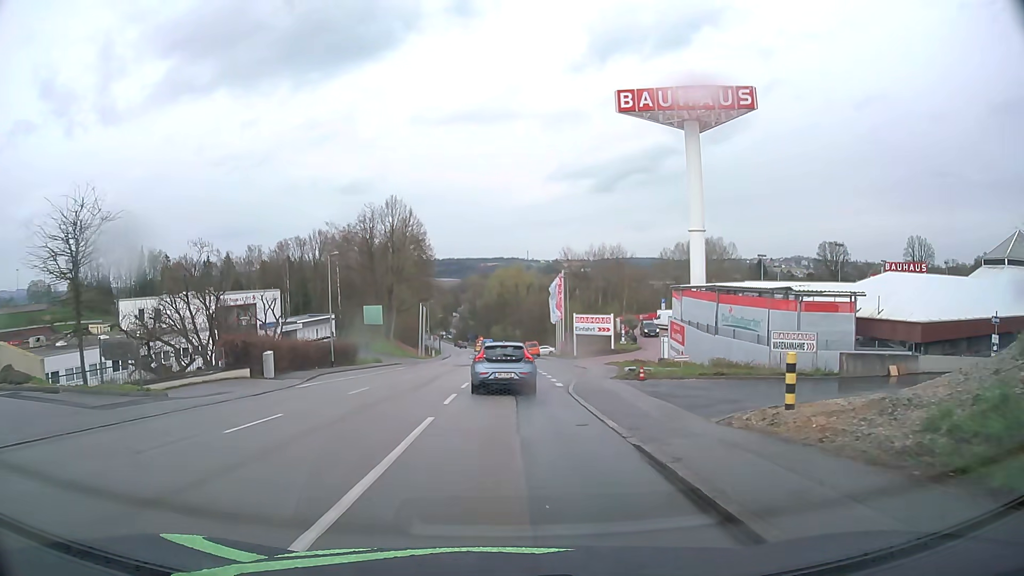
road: tertiary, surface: asphalt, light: Day
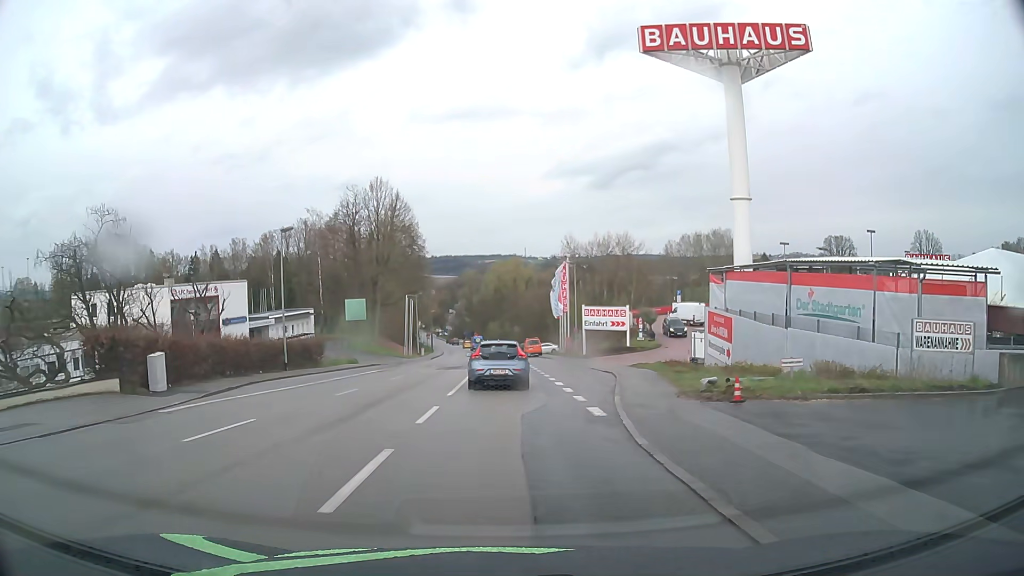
(0.0, +10.3) m; 0°
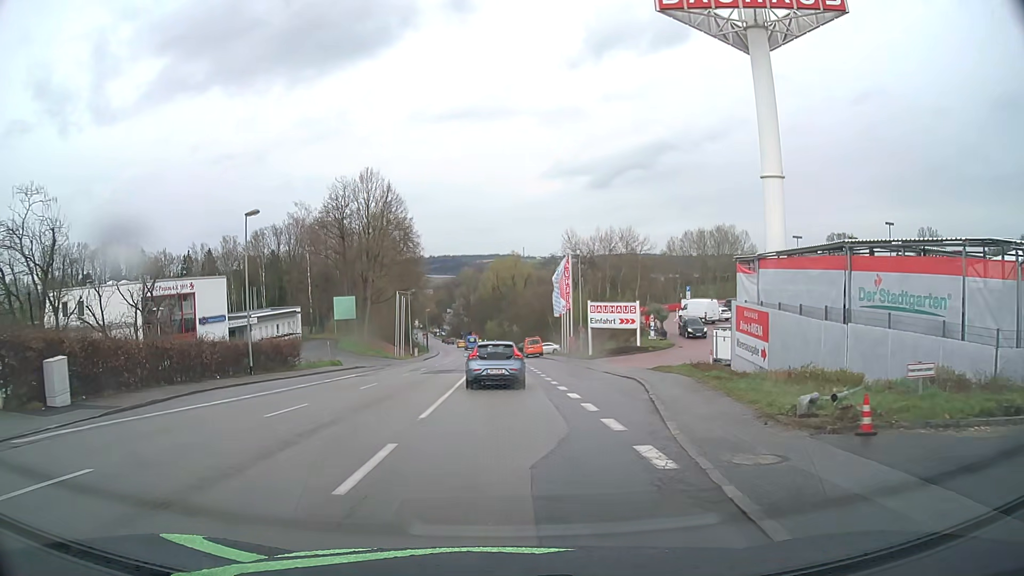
(0.0, +5.4) m; 0°
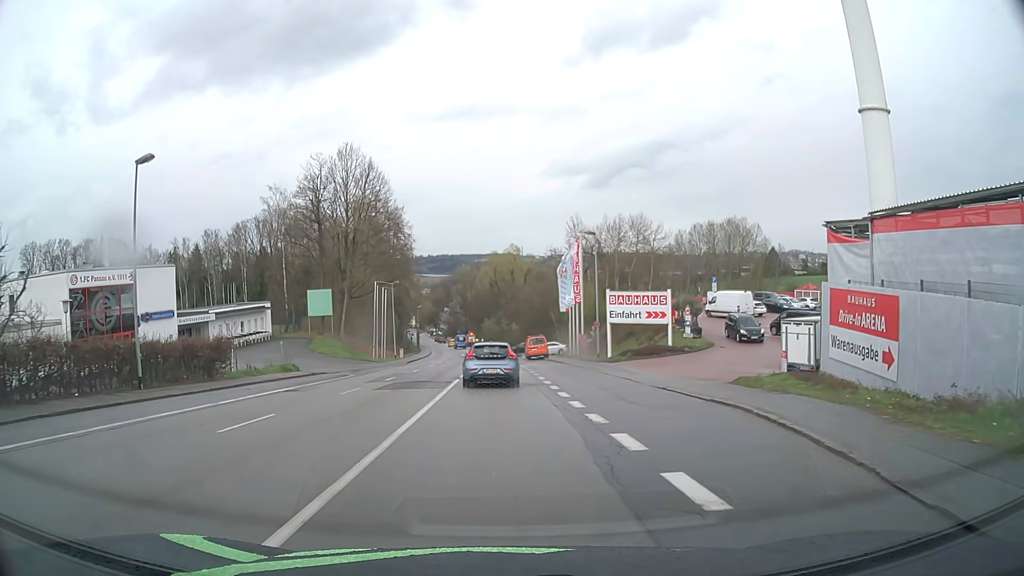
(0.0, +11.2) m; 0°
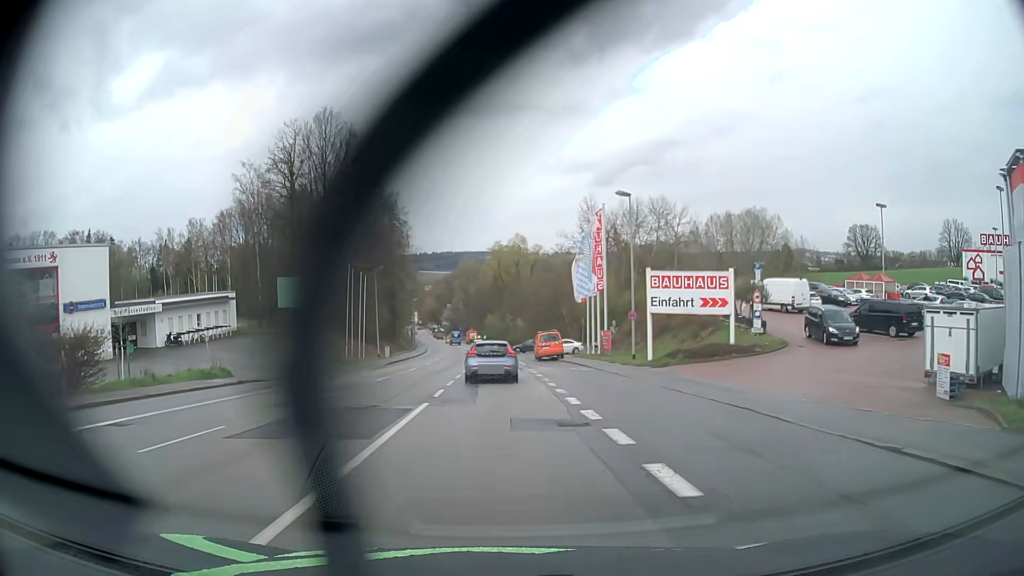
(-0.1, +11.7) m; -1°
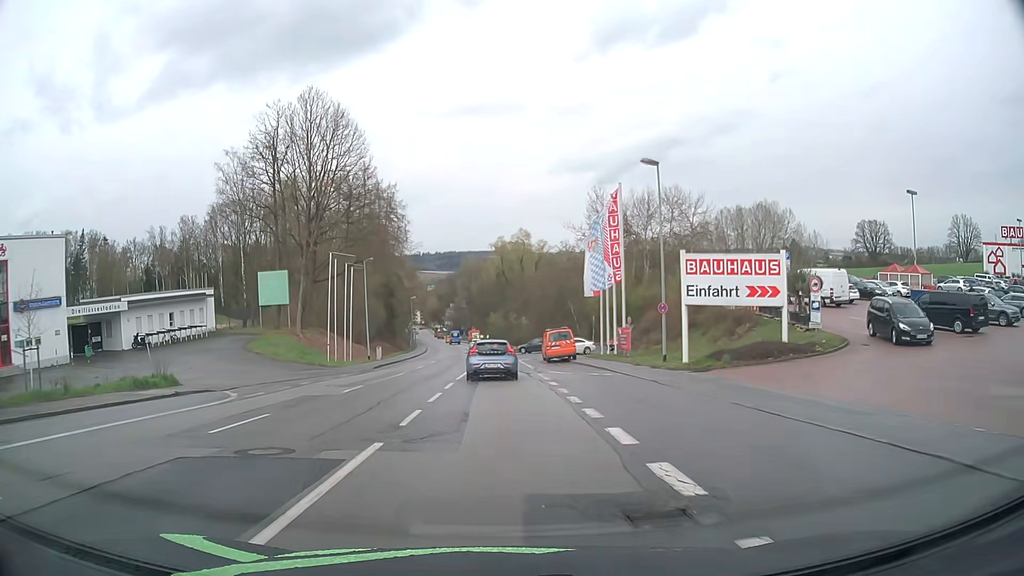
(0.0, +6.1) m; 0°
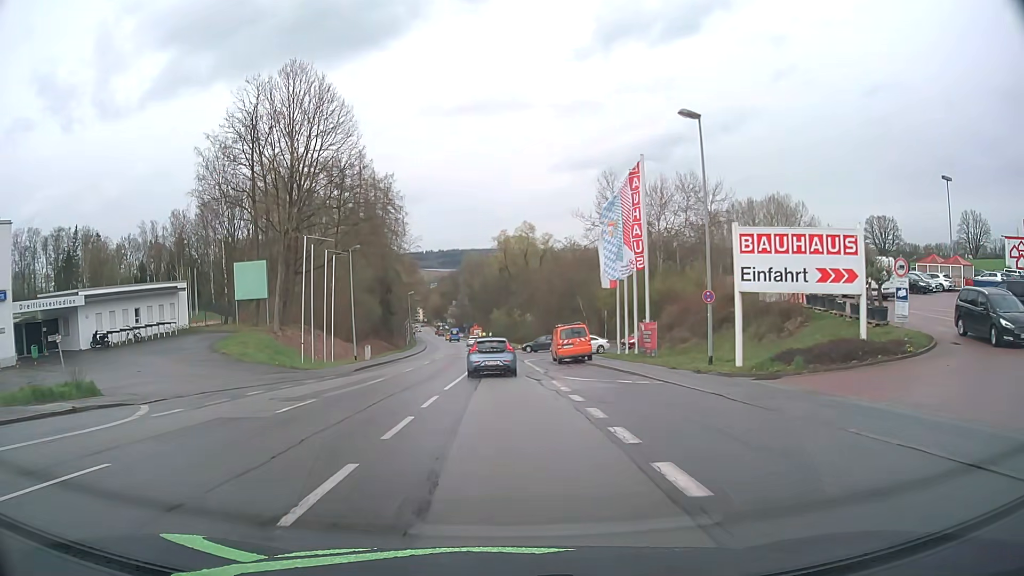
(0.0, +6.2) m; -1°
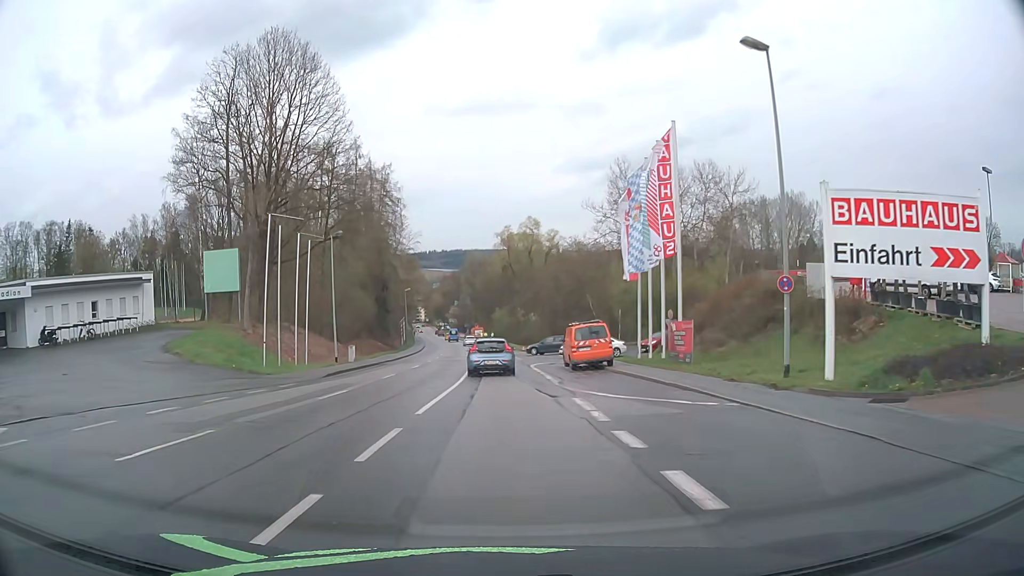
(0.0, +6.3) m; 0°
(0, +10) (0, +20) (0, +30) (-1, +40) (-1, +50) (-2, +60) (-2, +70) (-3, +80) (-4, +90) (-5, +100) m
